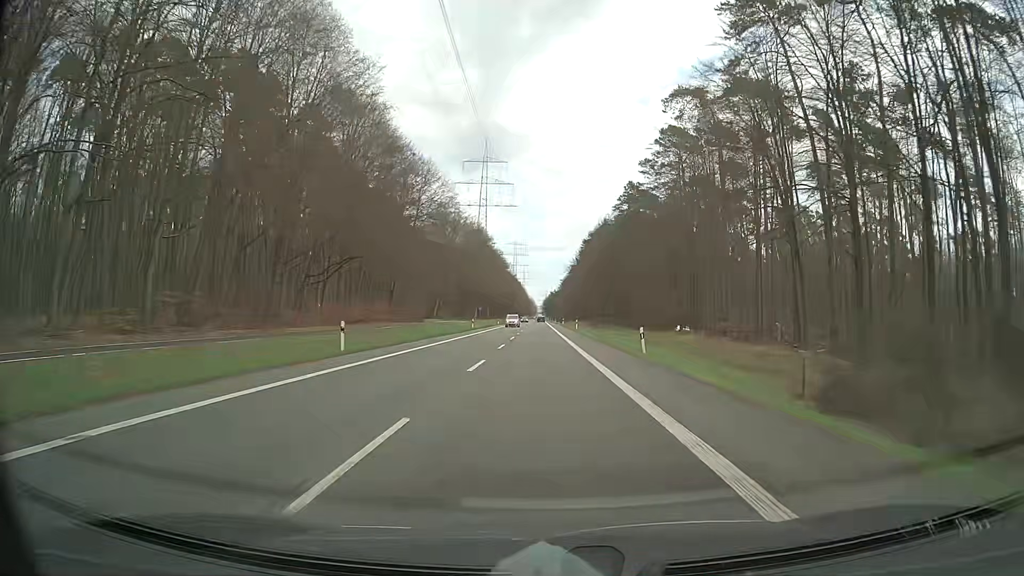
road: secondary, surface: asphalt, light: Day
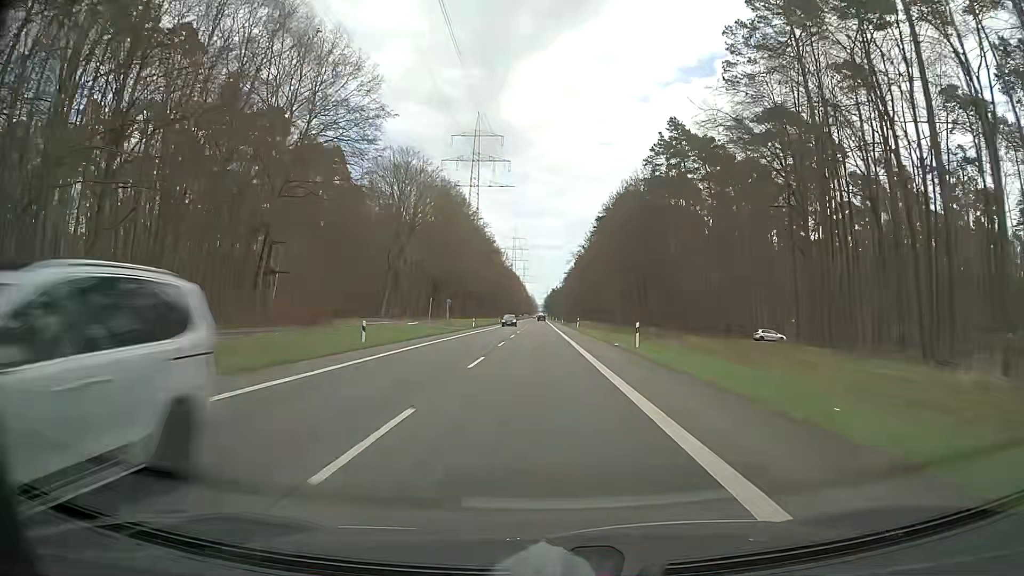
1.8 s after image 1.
(-0.4, +47.5) m; 0°
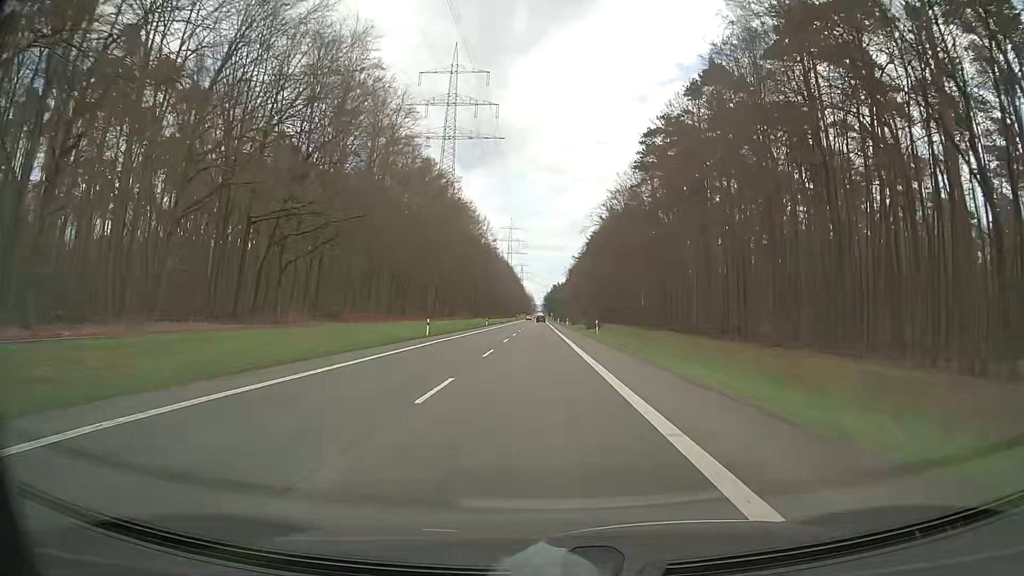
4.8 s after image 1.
(+0.1, +79.2) m; 0°
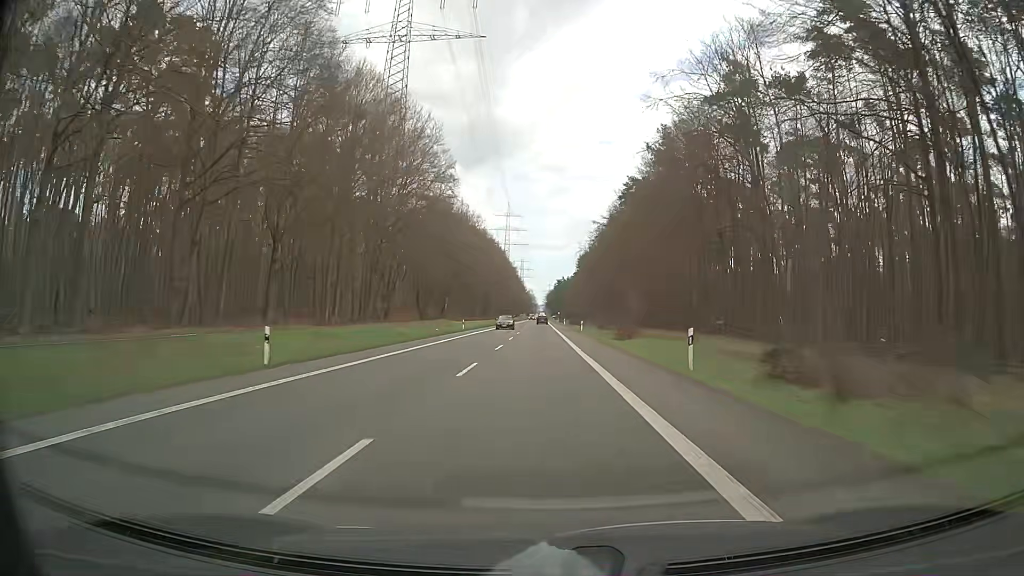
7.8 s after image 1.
(-0.4, +79.2) m; 0°
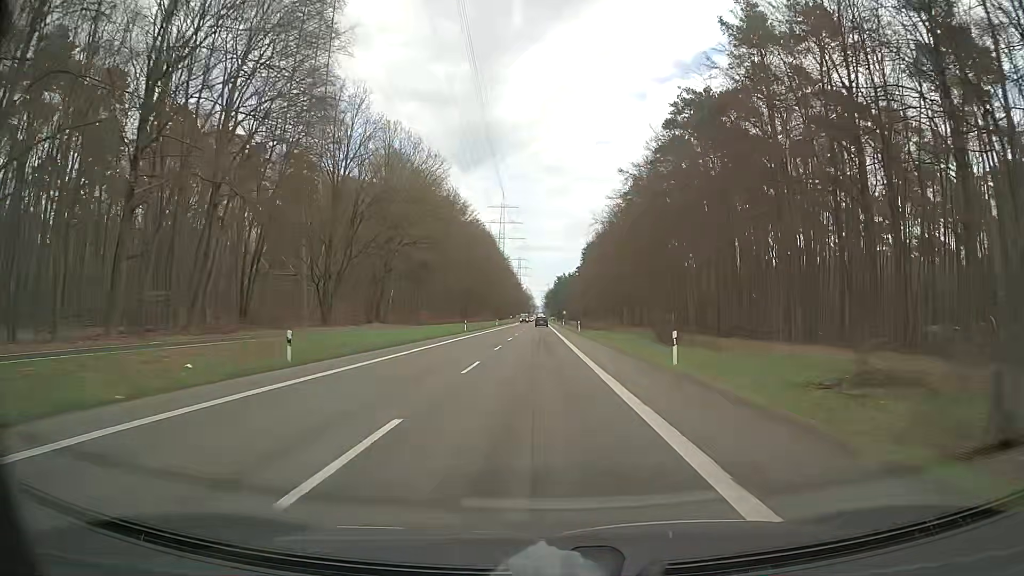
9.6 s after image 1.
(-0.1, +47.5) m; 0°
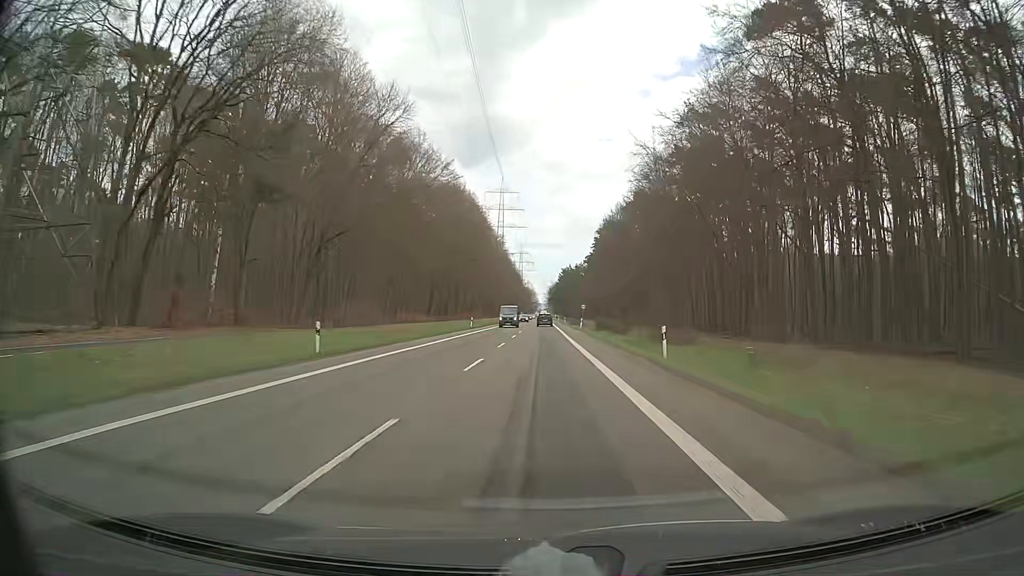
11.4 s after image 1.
(-0.2, +47.5) m; -1°
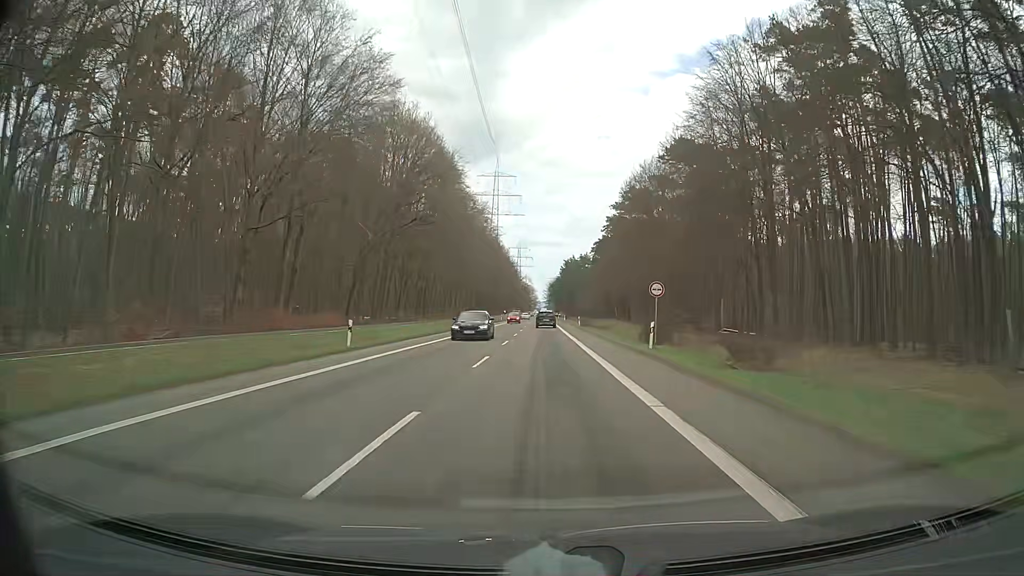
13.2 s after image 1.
(+0.2, +46.6) m; 0°
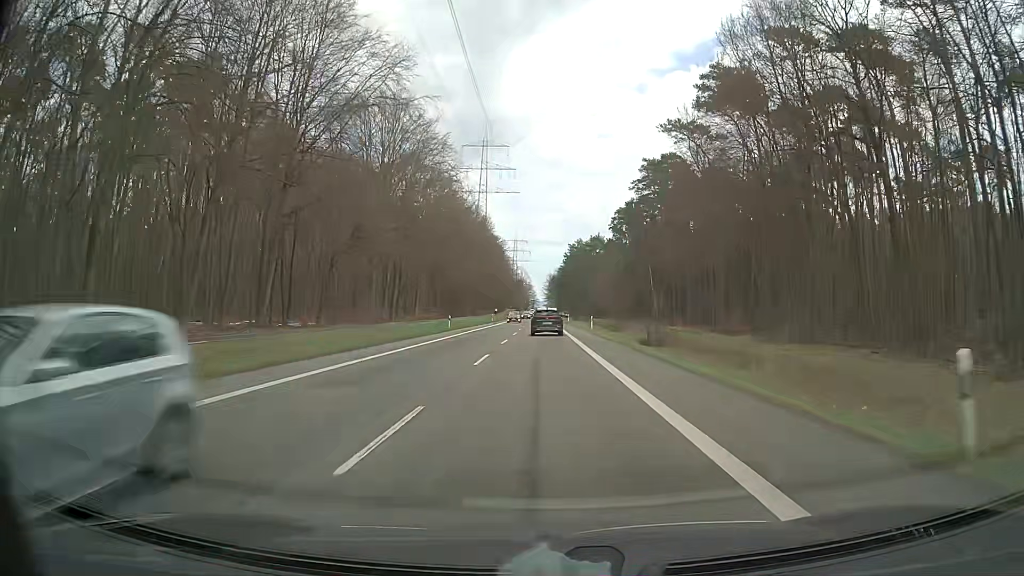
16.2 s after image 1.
(+0.2, +69.5) m; 0°
(0, +10) (0, +20) (0, +30) (0, +40) (0, +50) (0, +60) (0, +70) (0, +80) (0, +90) (0, +100) m
